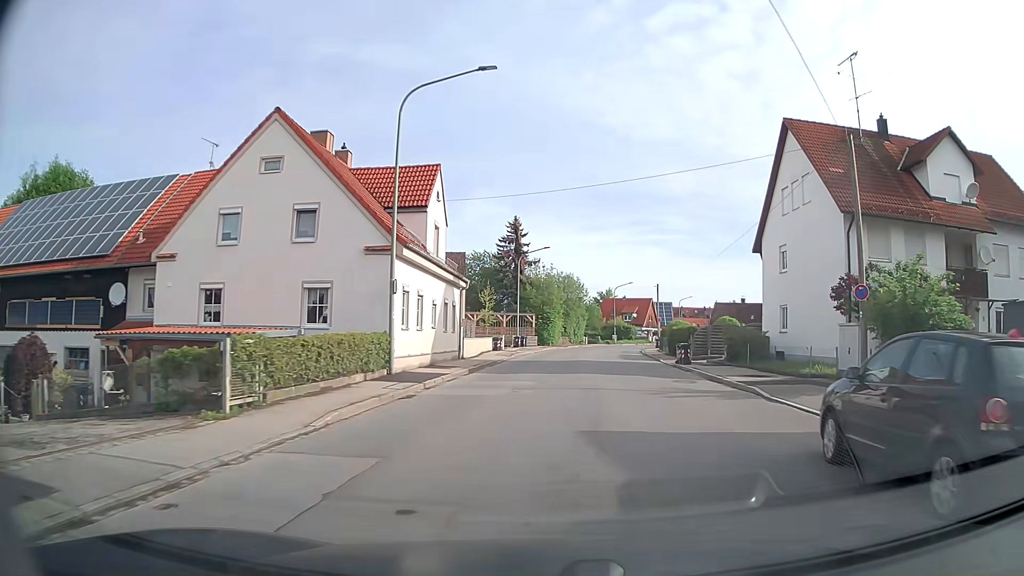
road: tertiary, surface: asphalt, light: Day
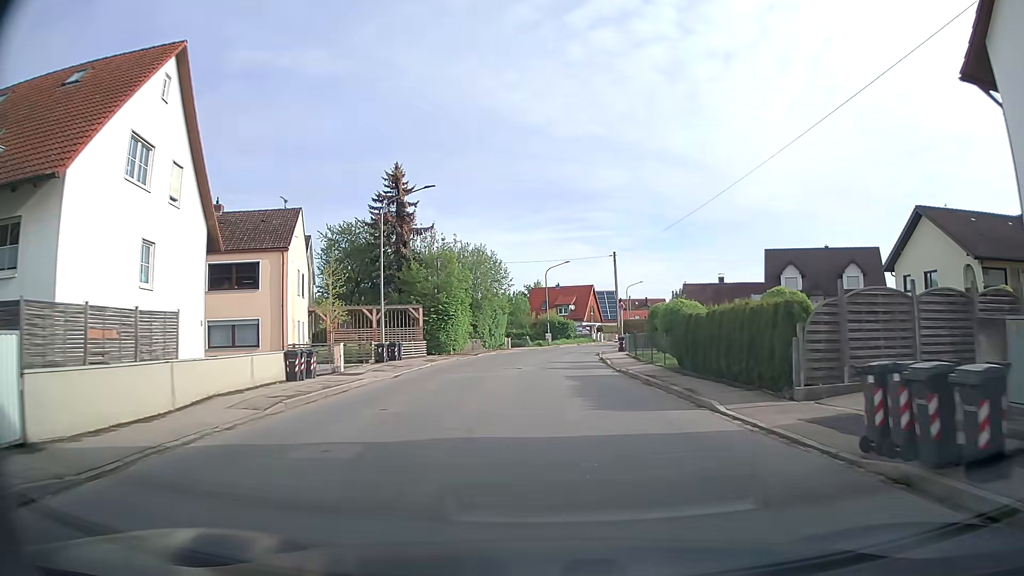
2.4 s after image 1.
(+2.1, +25.5) m; +6°
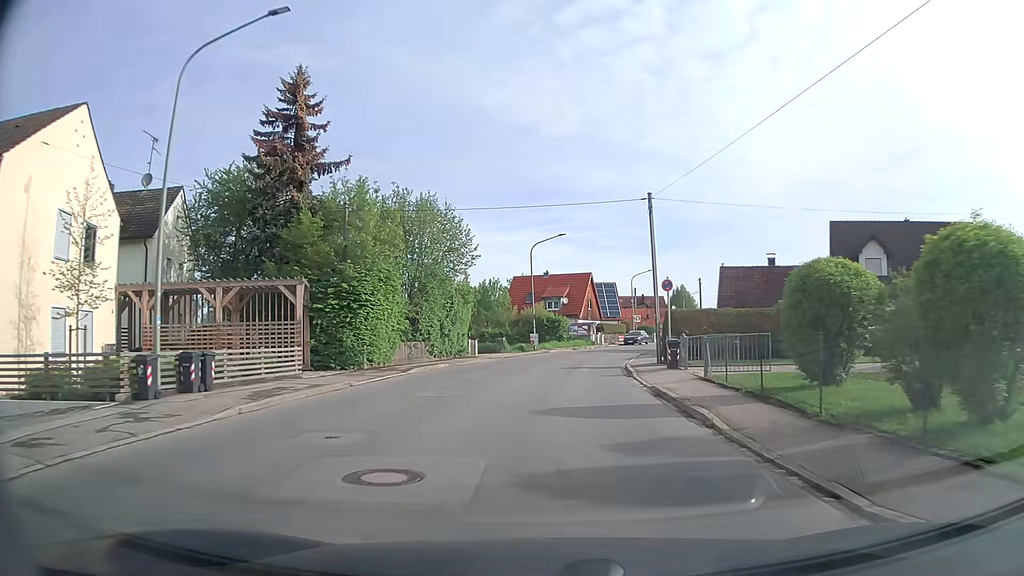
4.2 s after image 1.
(0.0, +19.9) m; +1°
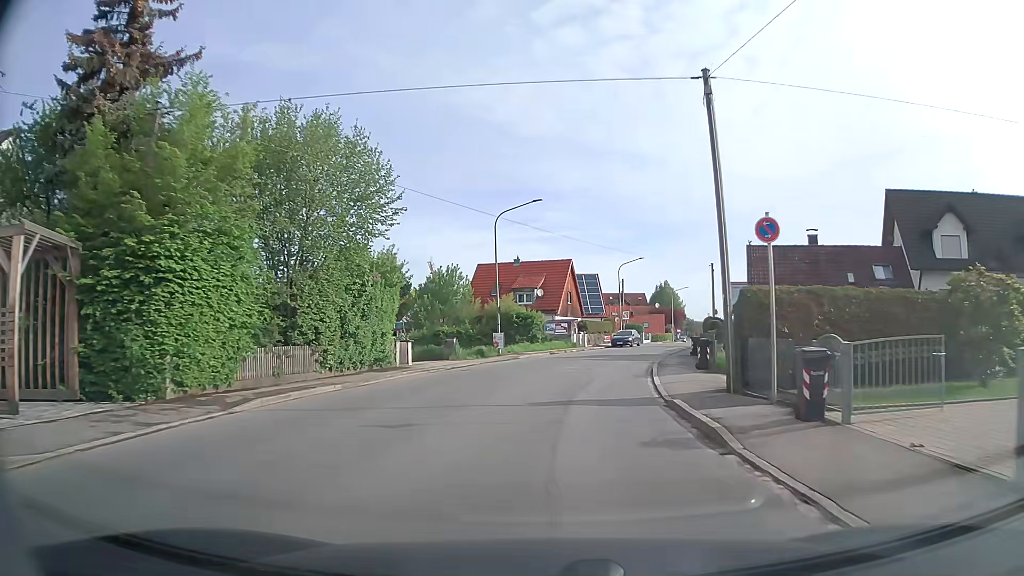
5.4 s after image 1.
(+0.3, +13.2) m; +3°
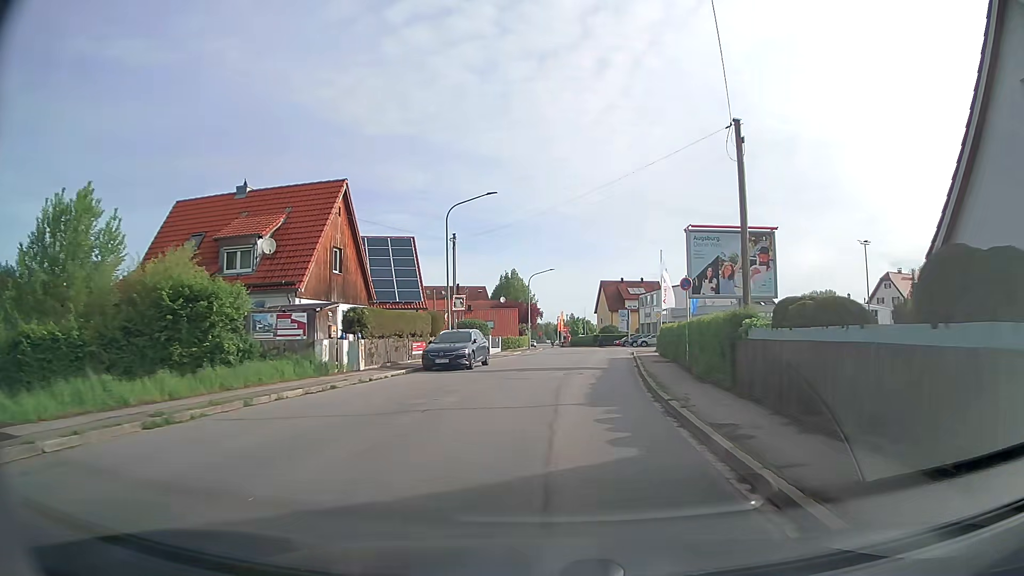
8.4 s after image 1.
(+3.9, +33.4) m; +14°
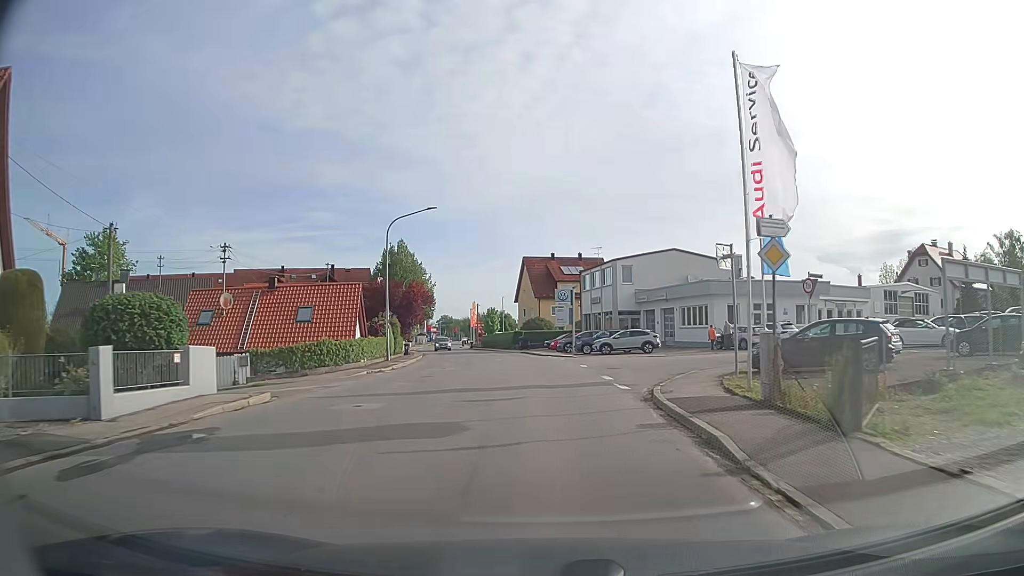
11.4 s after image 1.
(+2.6, +35.5) m; +7°
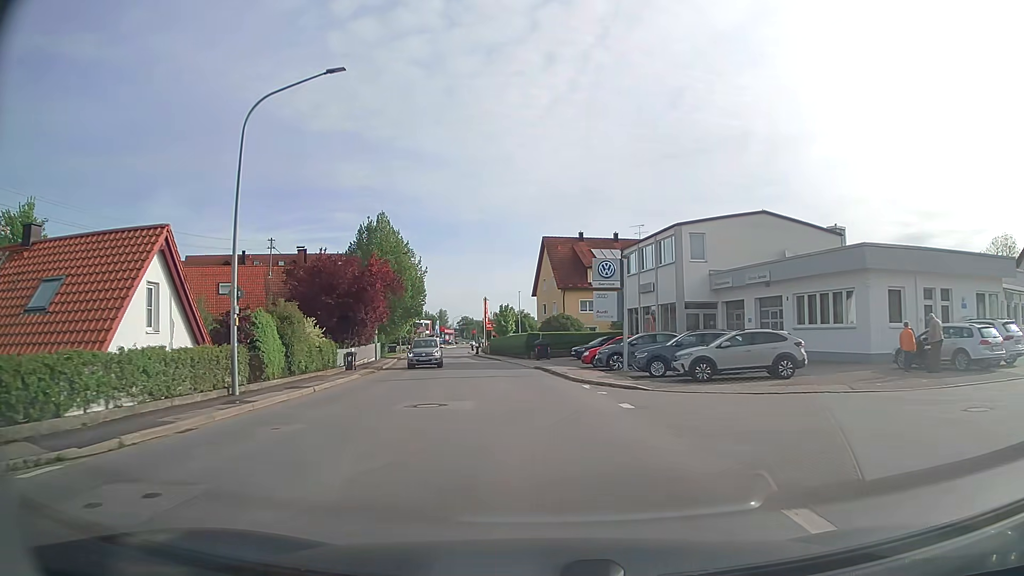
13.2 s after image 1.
(-0.2, +21.5) m; -2°
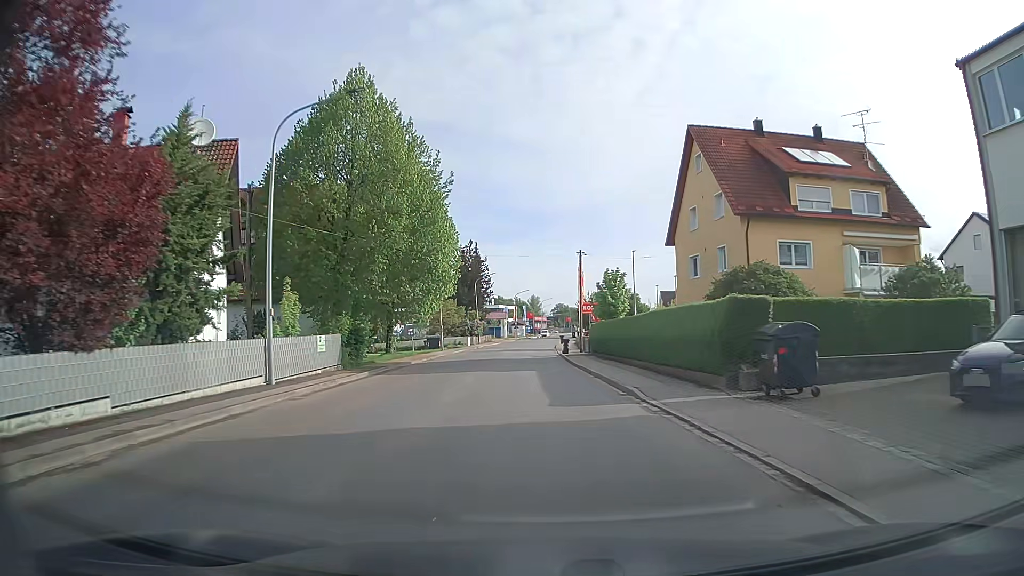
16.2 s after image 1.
(-2.7, +36.2) m; -8°
(0, +10) (0, +20) (-1, +30) (-1, +40) (-1, +50) (-1, +60) (-1, +70) (-1, +80) (-1, +90) (0, +100) m
